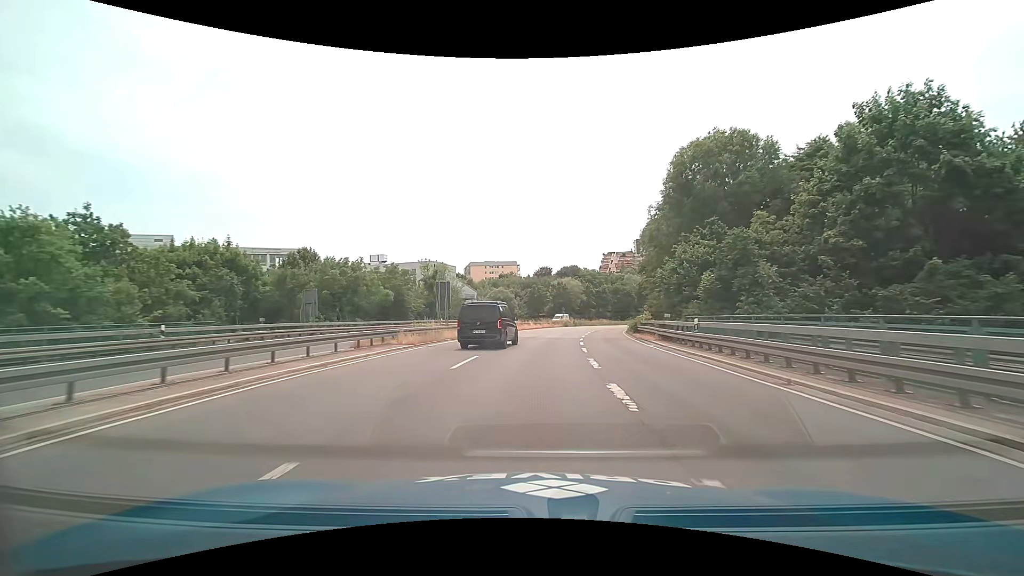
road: trunk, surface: asphalt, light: Day
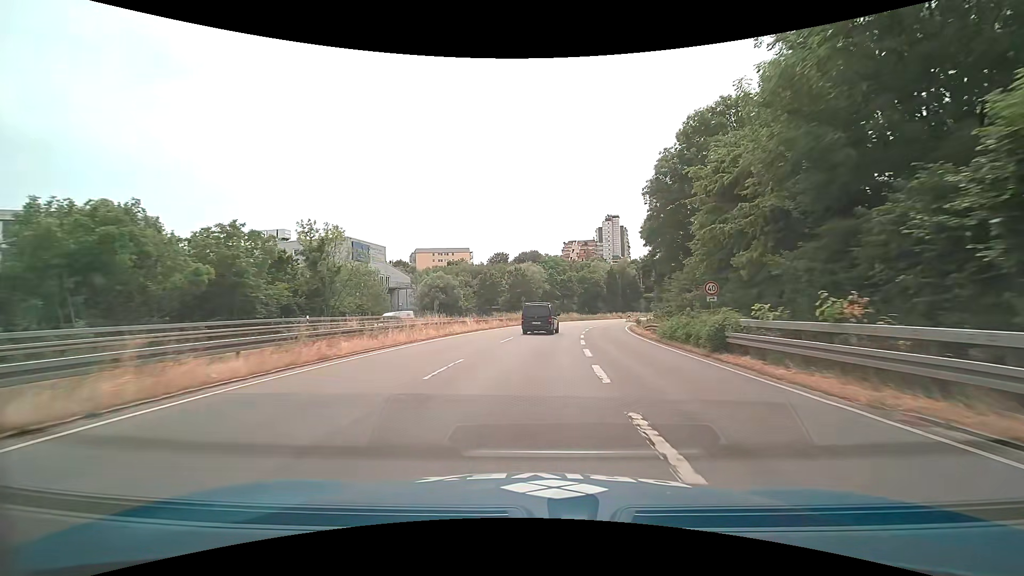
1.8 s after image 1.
(+1.3, +26.9) m; +5°
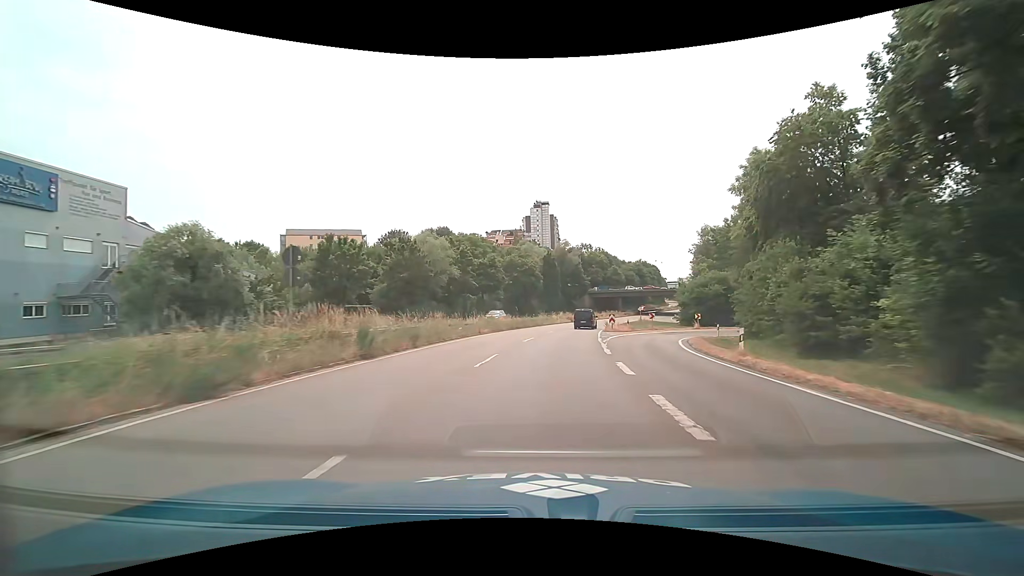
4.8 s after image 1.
(+3.2, +46.6) m; +9°
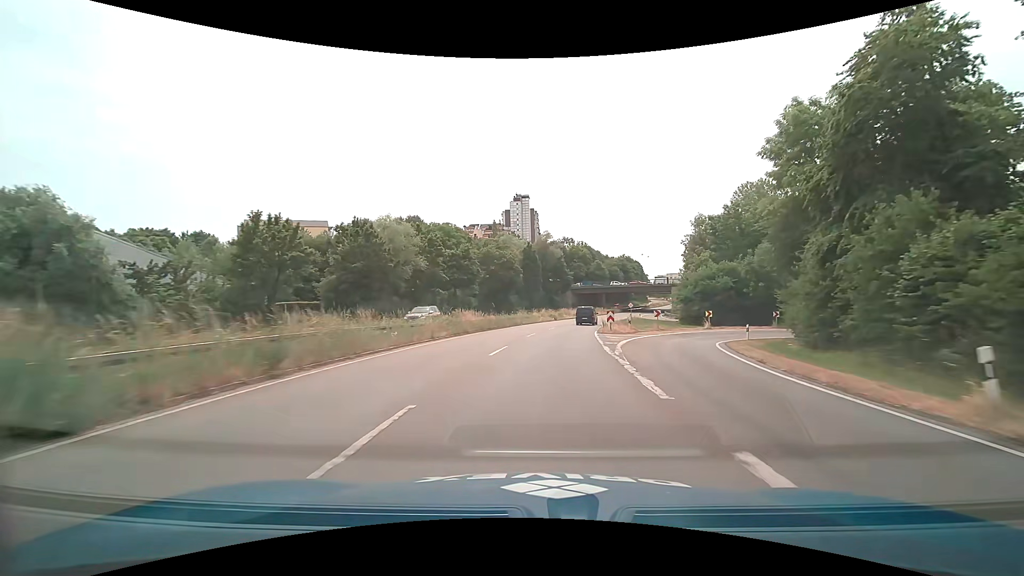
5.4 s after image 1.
(+0.2, +9.7) m; +2°
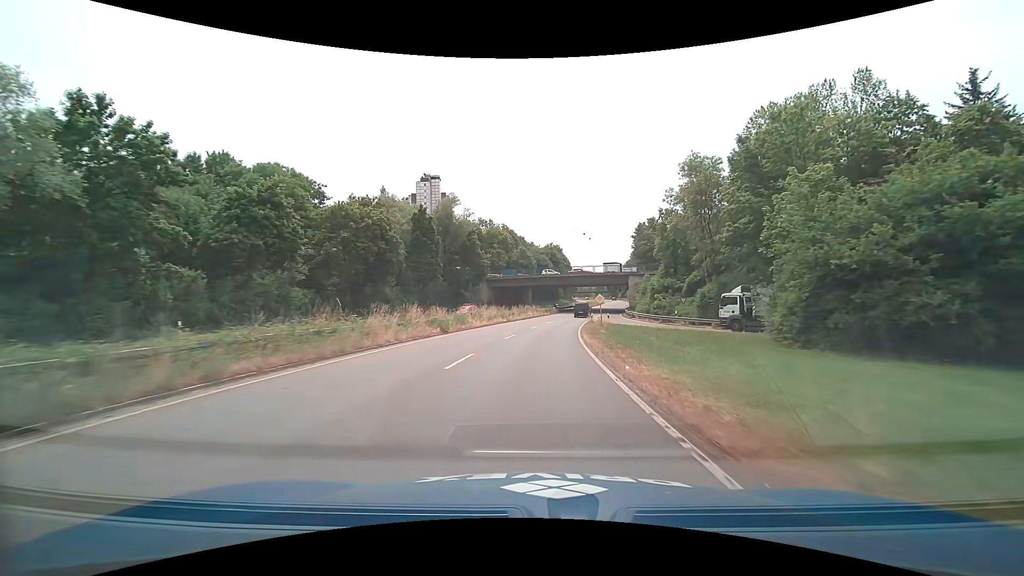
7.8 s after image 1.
(+3.1, +39.8) m; +9°
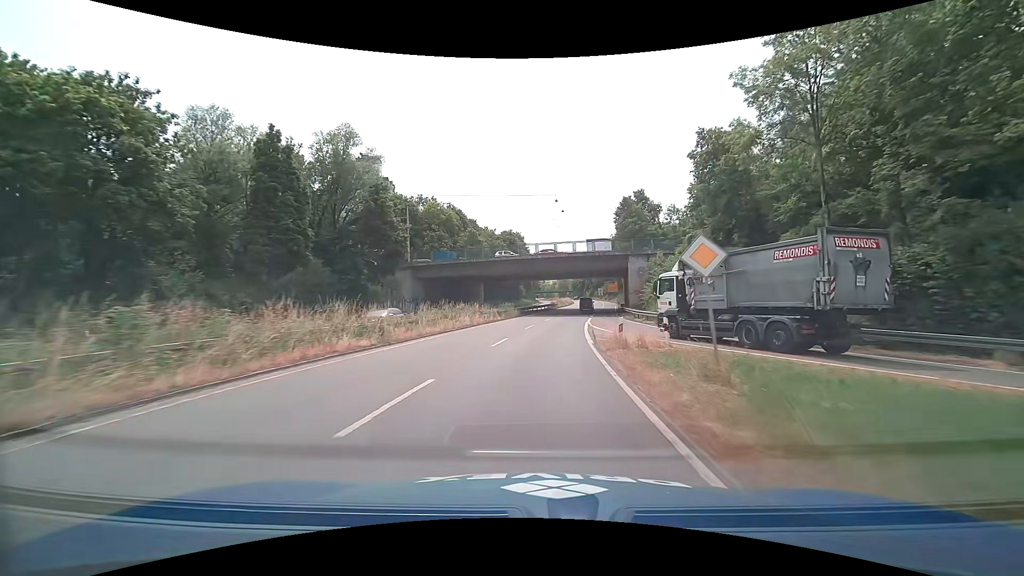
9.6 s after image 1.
(+1.4, +30.9) m; +5°
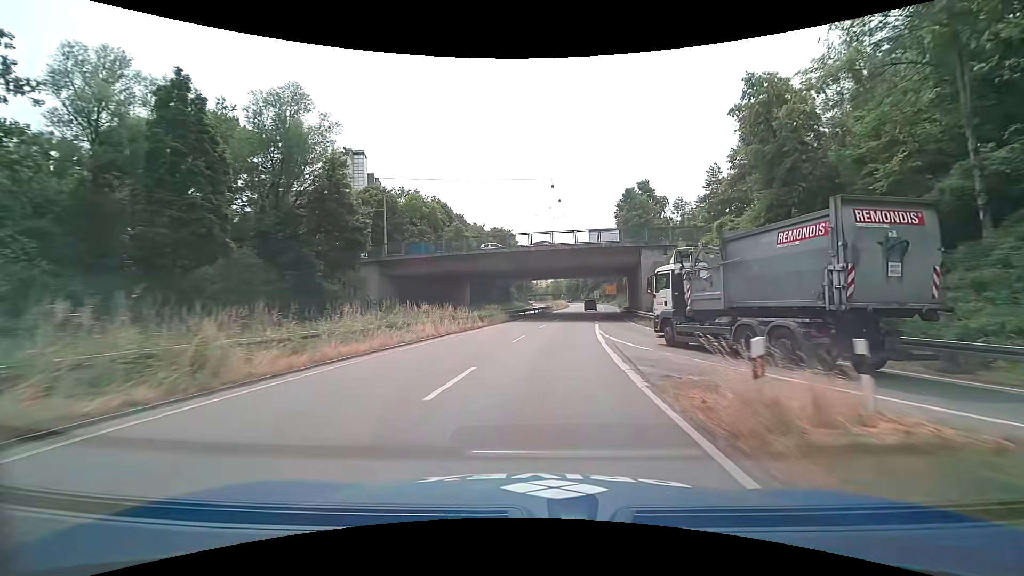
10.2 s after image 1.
(0.0, +9.6) m; +1°
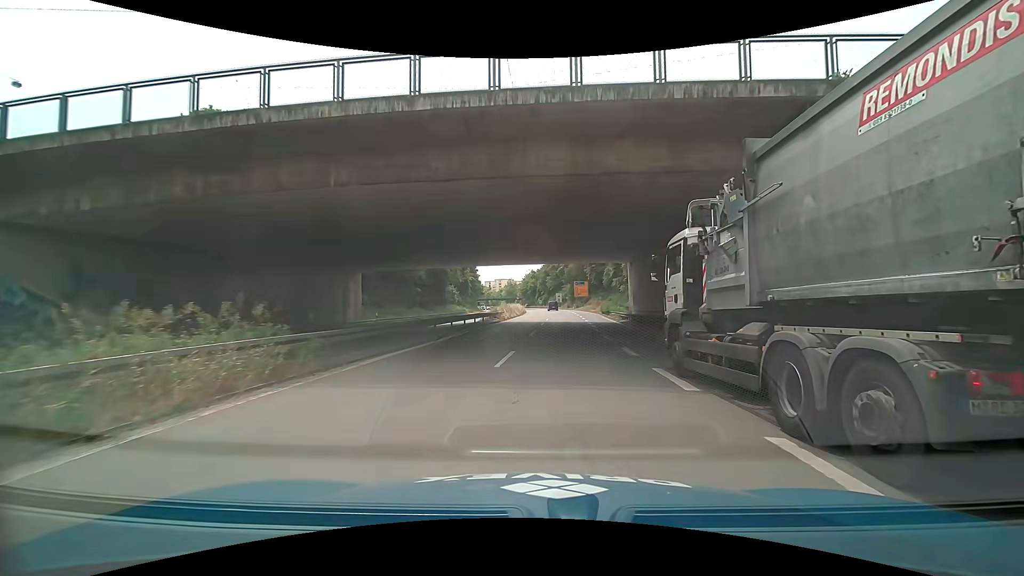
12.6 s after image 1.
(+1.5, +32.0) m; +5°
